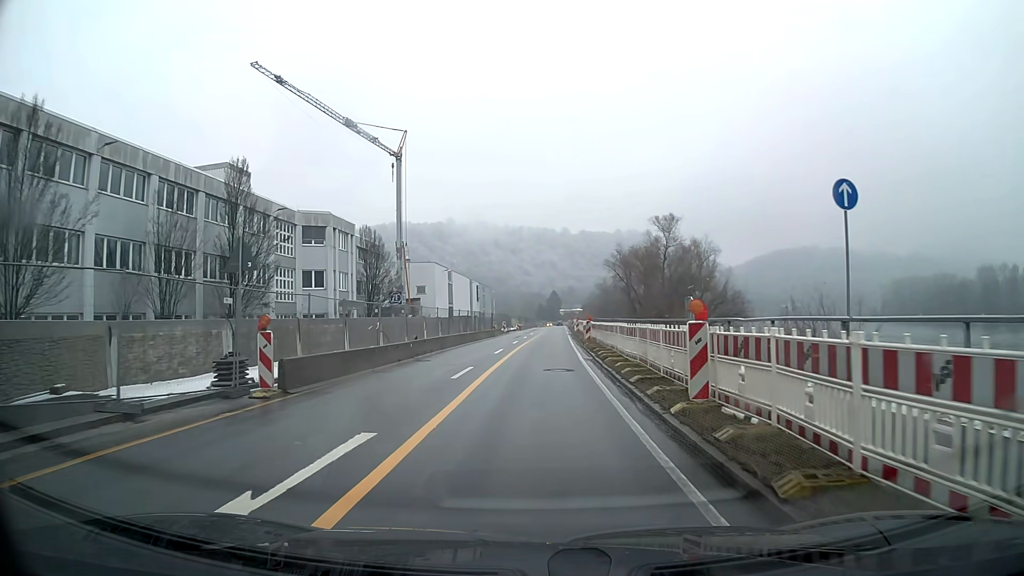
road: primary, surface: asphalt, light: Day
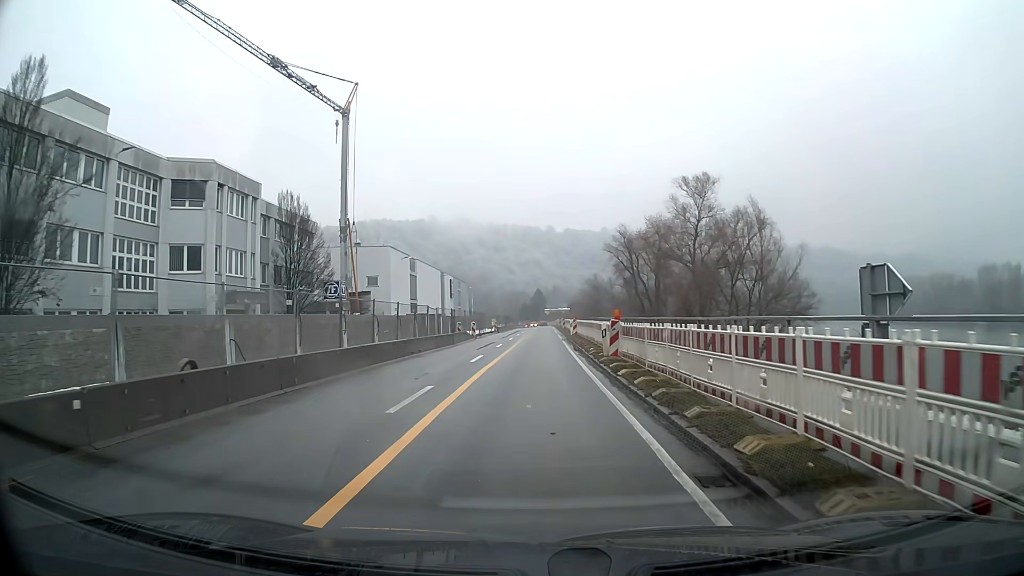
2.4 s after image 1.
(+0.2, +18.1) m; +1°
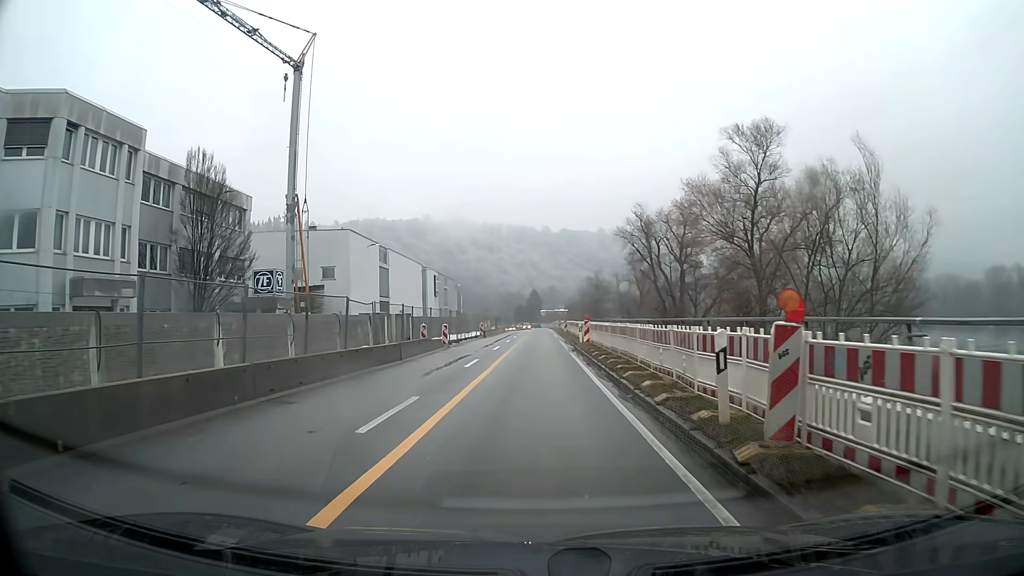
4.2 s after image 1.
(+0.1, +13.5) m; 0°
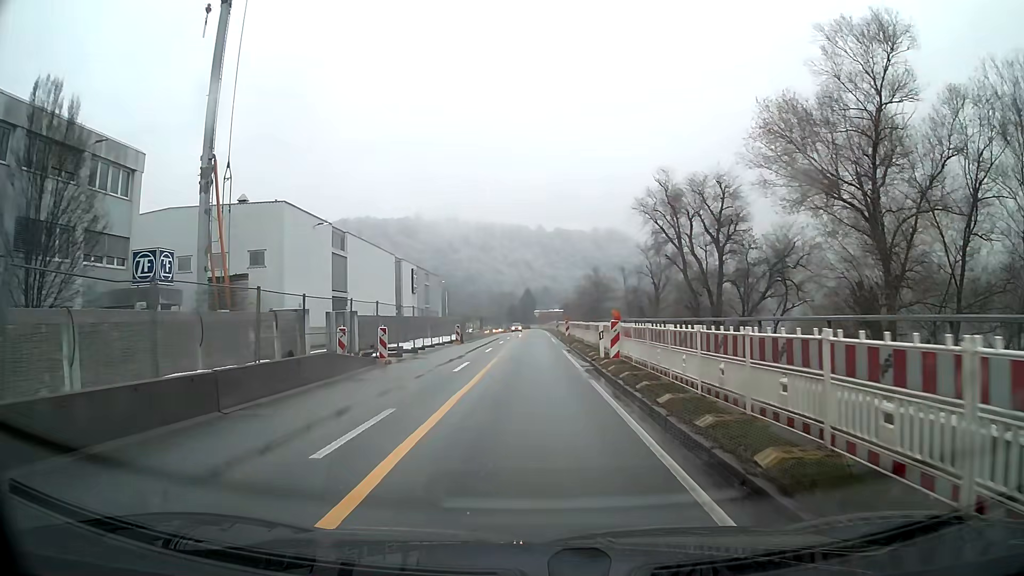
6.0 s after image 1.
(0.0, +13.3) m; 0°
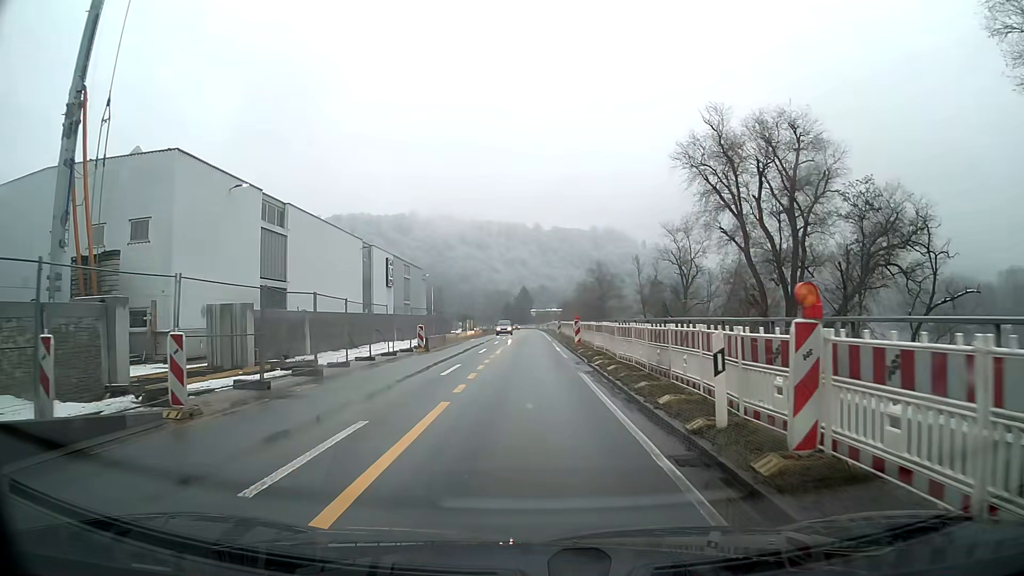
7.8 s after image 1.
(0.0, +13.4) m; 0°
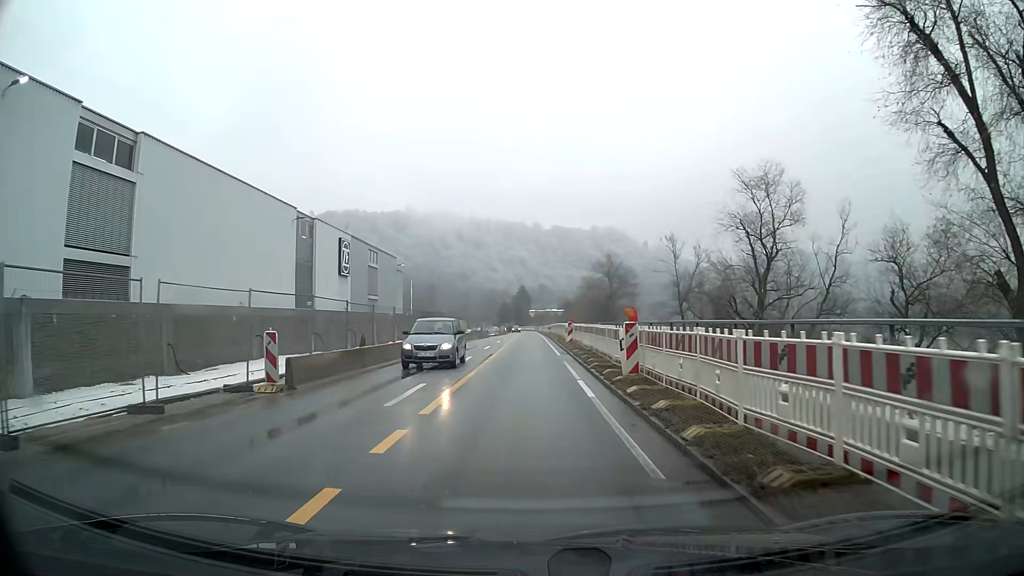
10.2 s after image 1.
(+0.1, +17.8) m; 0°
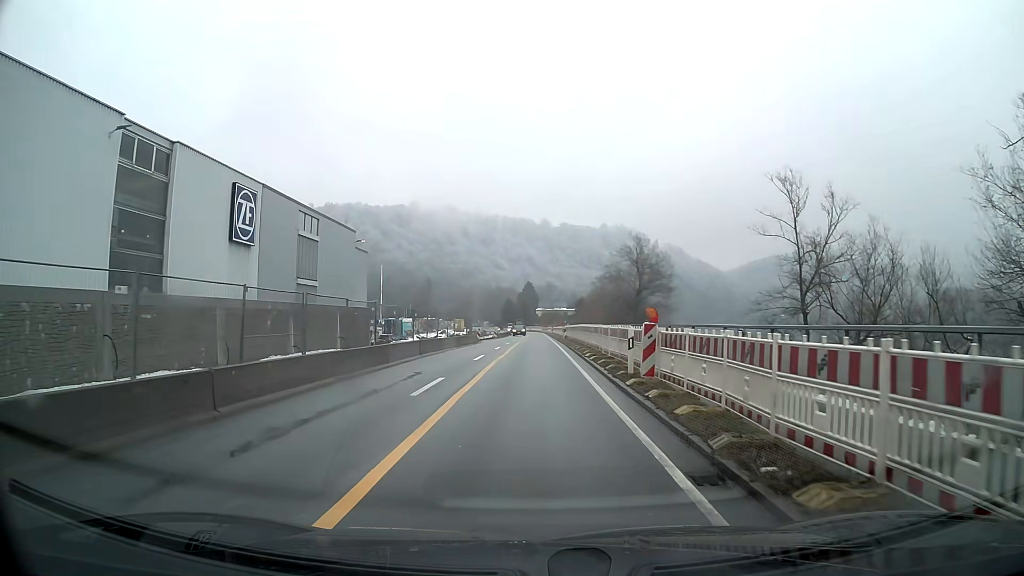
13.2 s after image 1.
(-0.2, +22.3) m; -1°
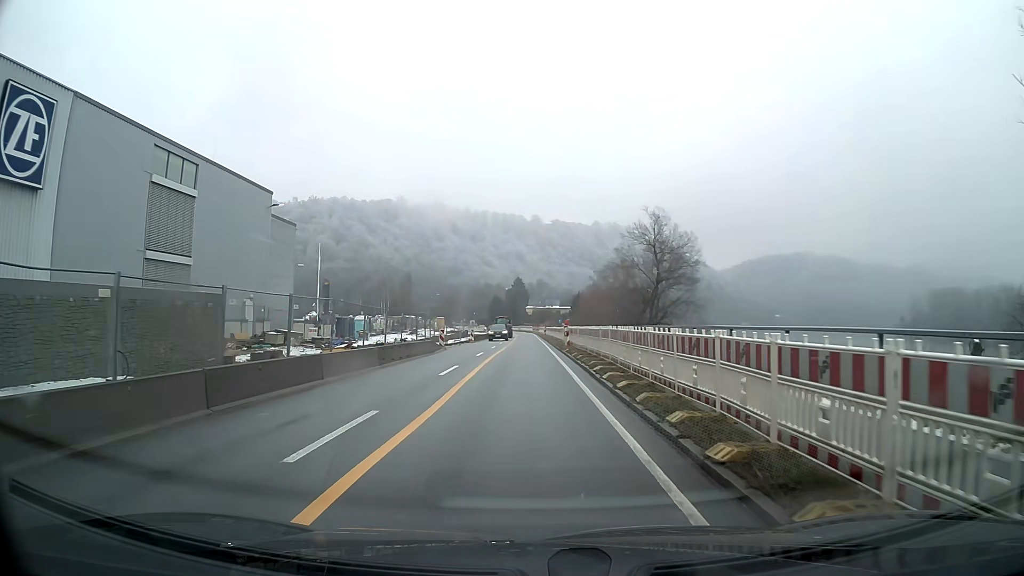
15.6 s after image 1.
(+0.1, +17.9) m; +1°
(0, +10) (0, +20) (0, +30) (0, +40) (0, +50) (0, +60) (0, +70) (0, +80) (-1, +90) (-1, +100) m
